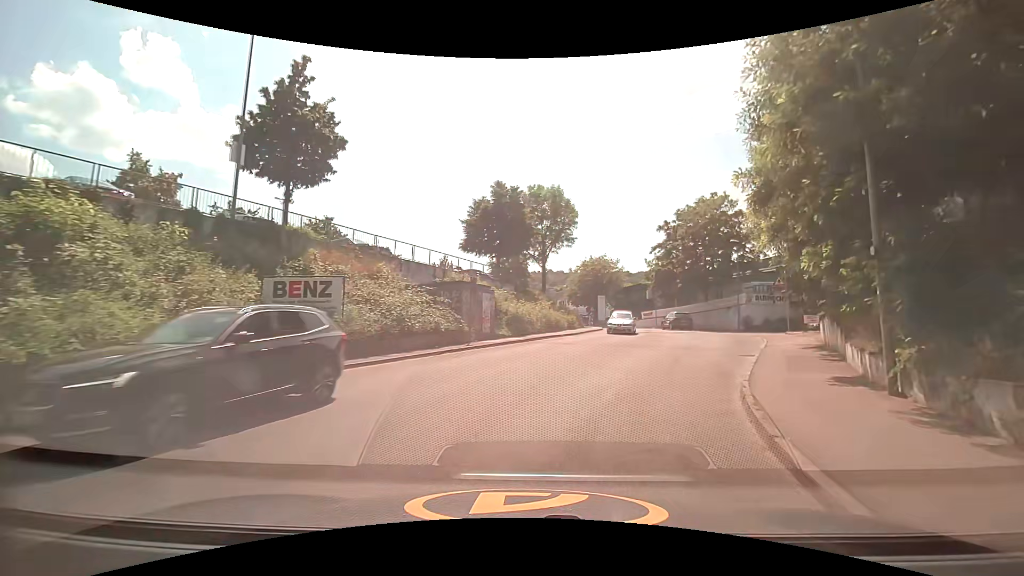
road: unclassified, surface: asphalt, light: Day
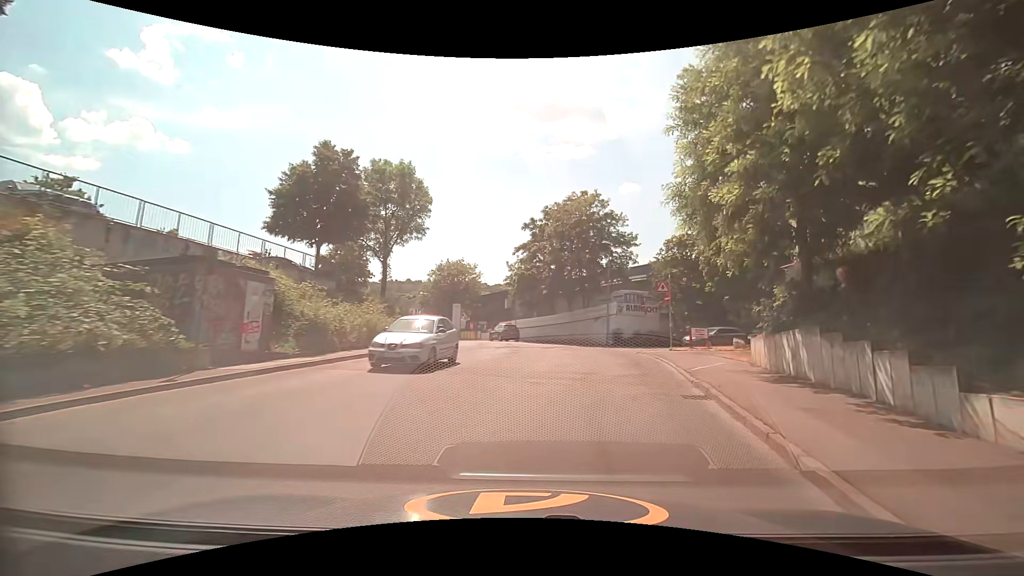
(+1.2, +9.0) m; +15°
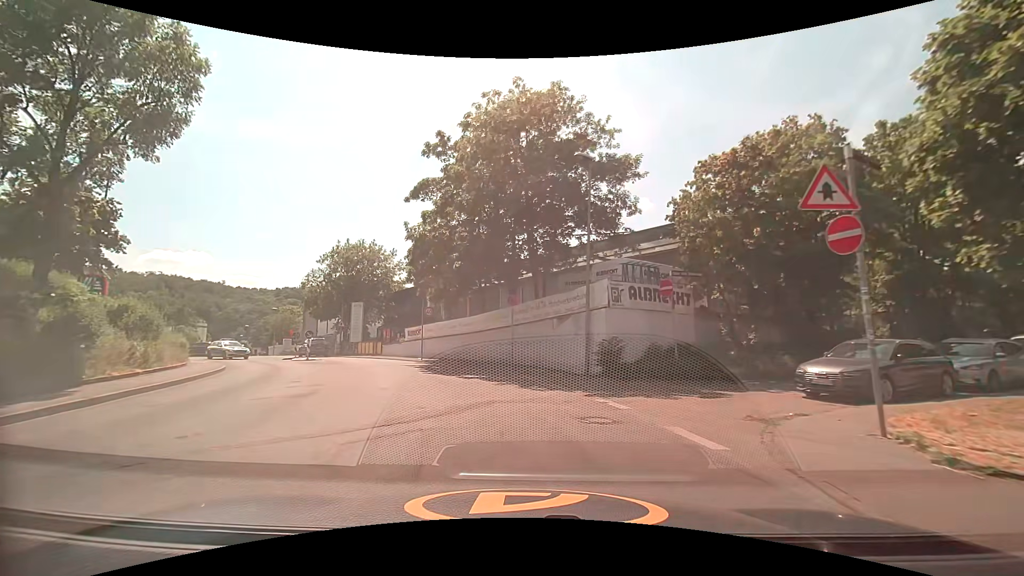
(+3.0, +21.5) m; +7°
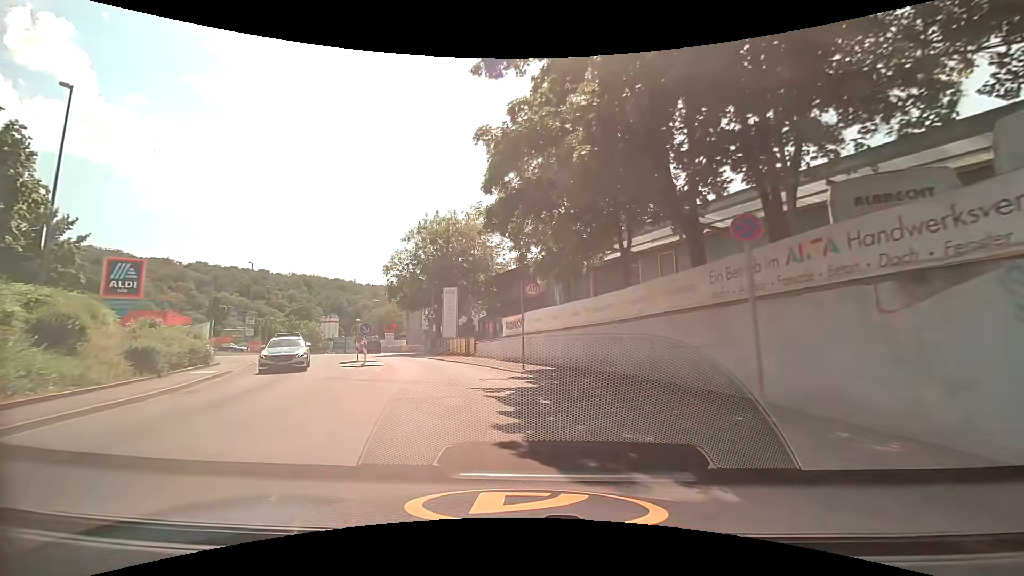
(-1.4, +12.5) m; -13°
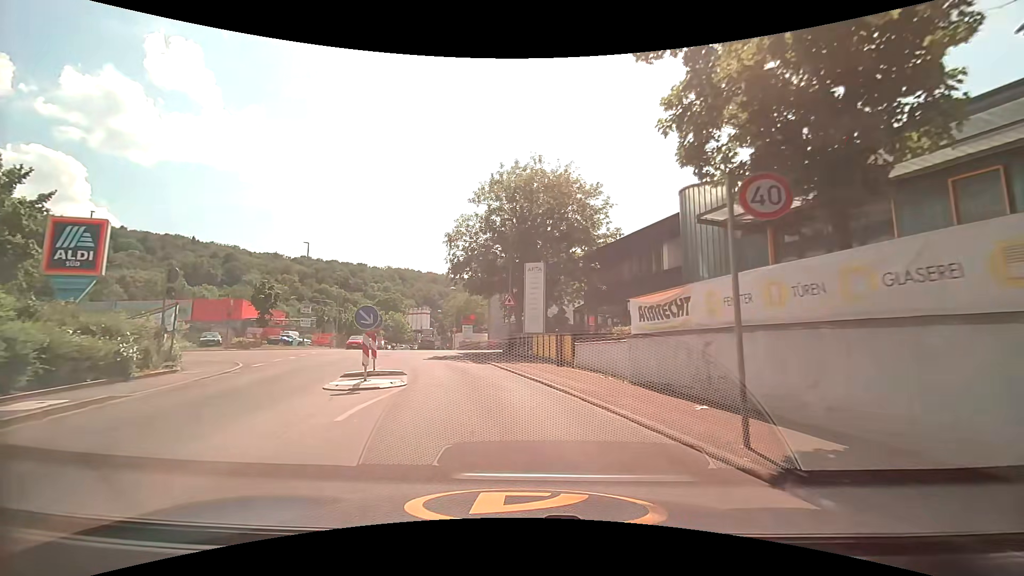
(-1.3, +12.0) m; -12°
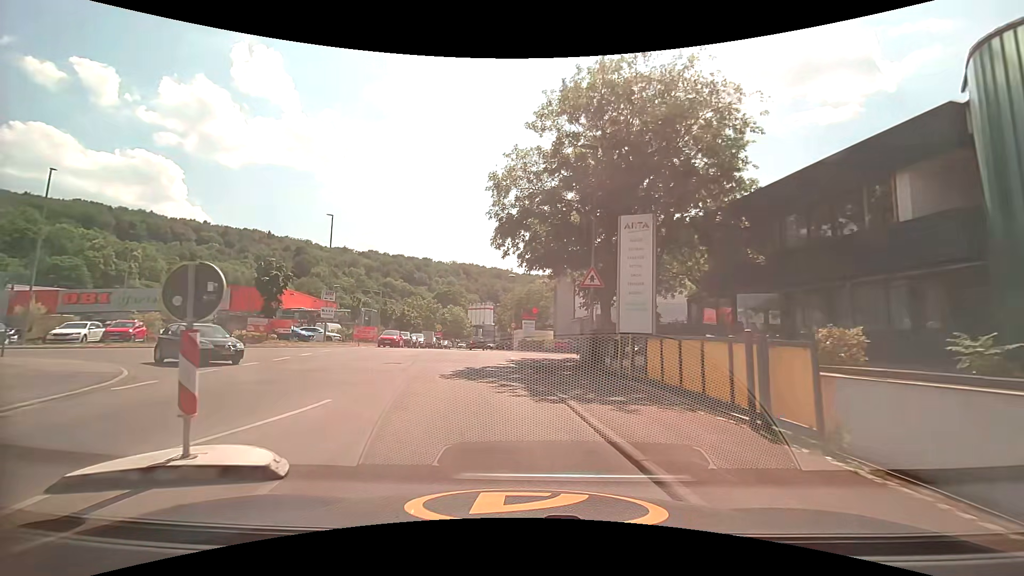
(-0.5, +11.5) m; -6°
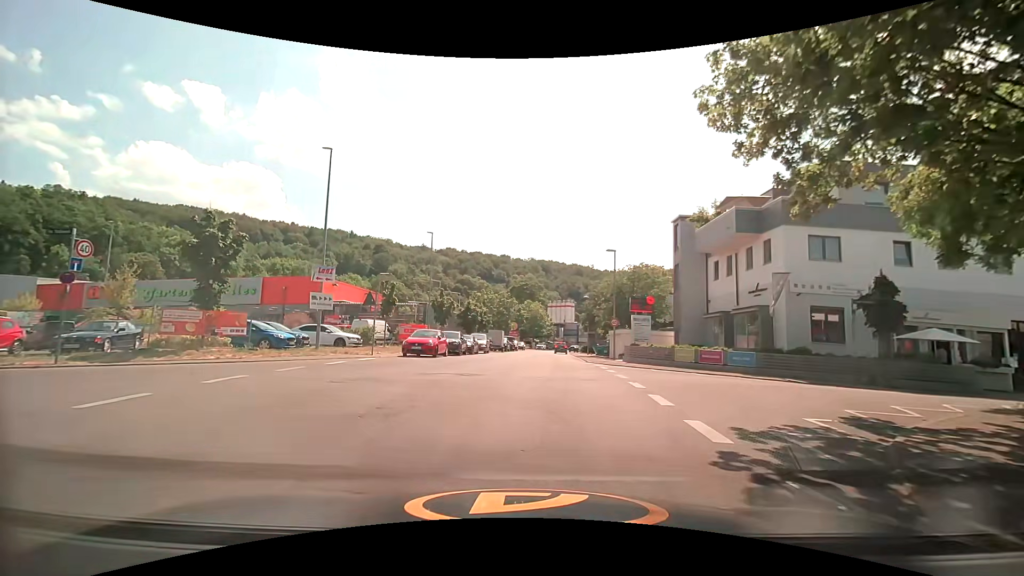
(-1.8, +16.3) m; -10°
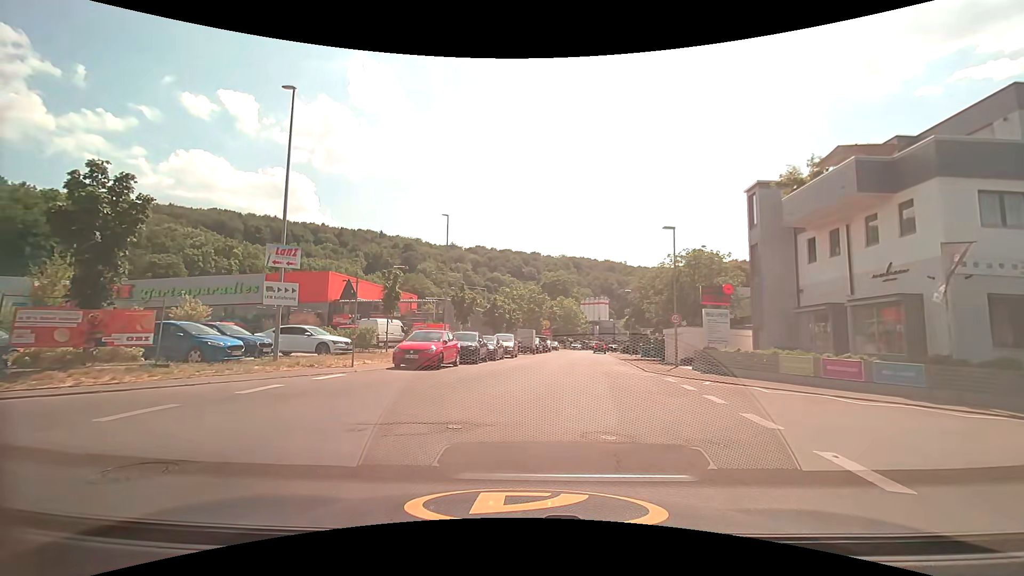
(-0.1, +7.2) m; -3°
